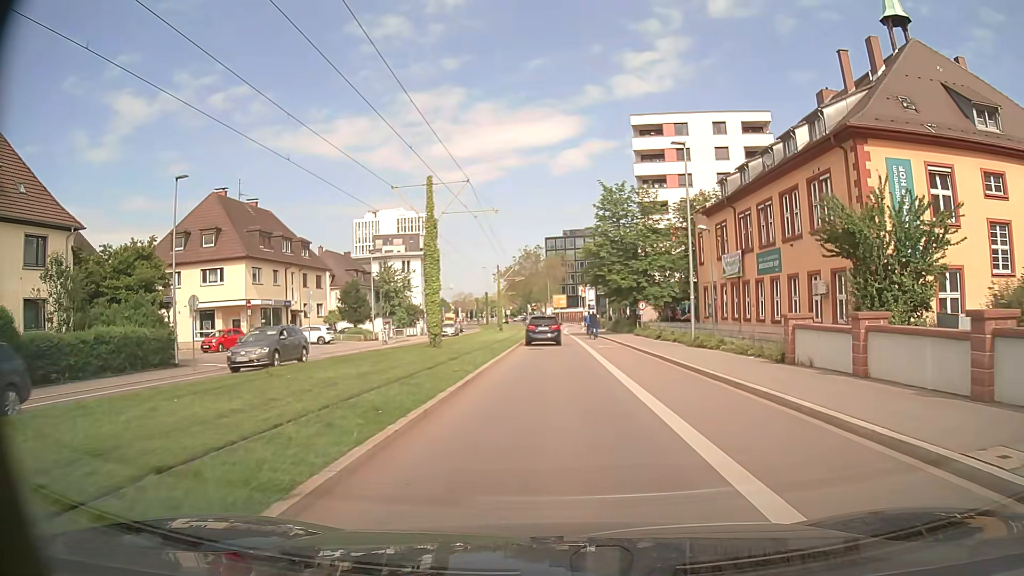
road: secondary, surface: asphalt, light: Day
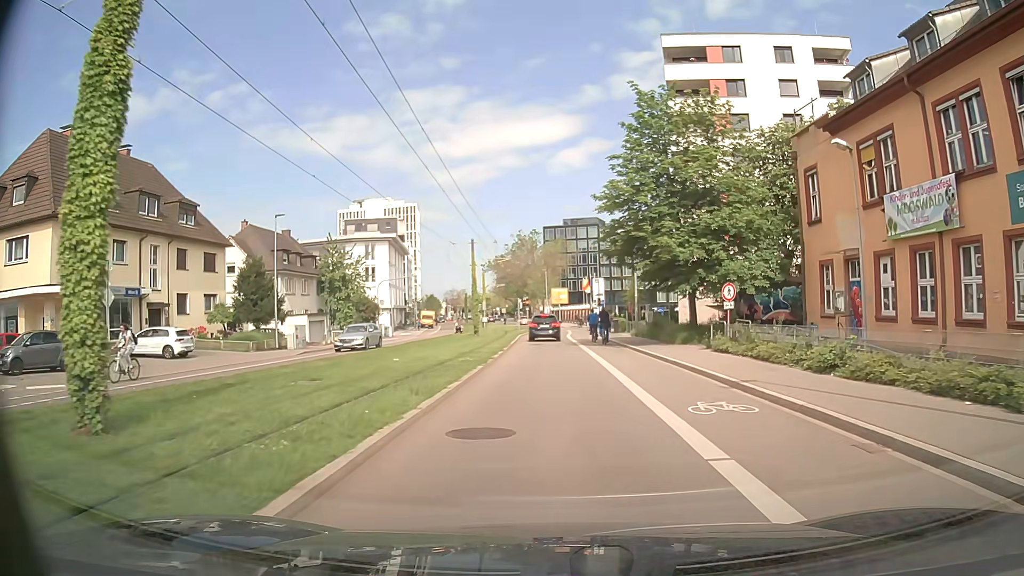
(+0.2, +22.3) m; +1°
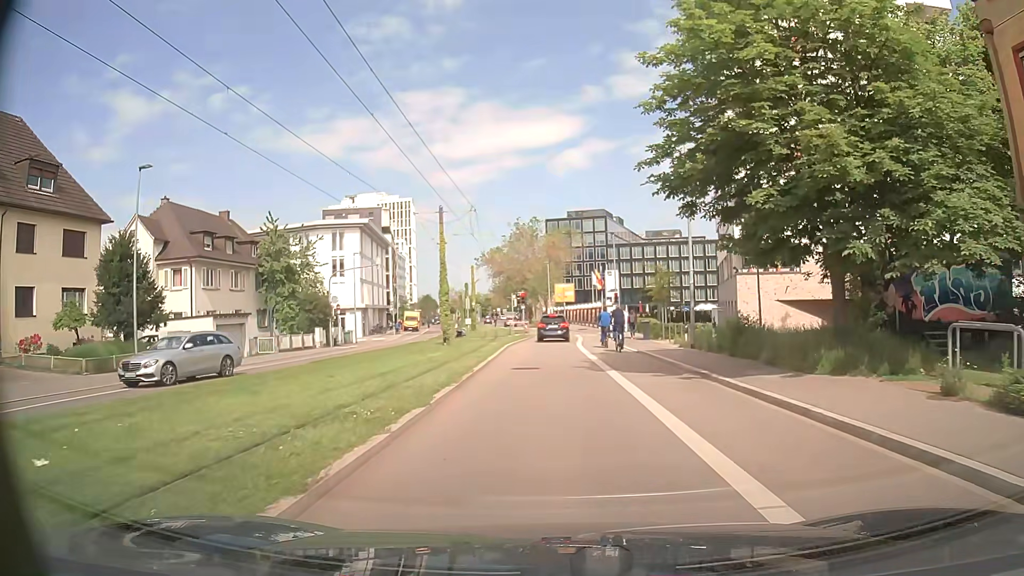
(-0.1, +15.4) m; 0°
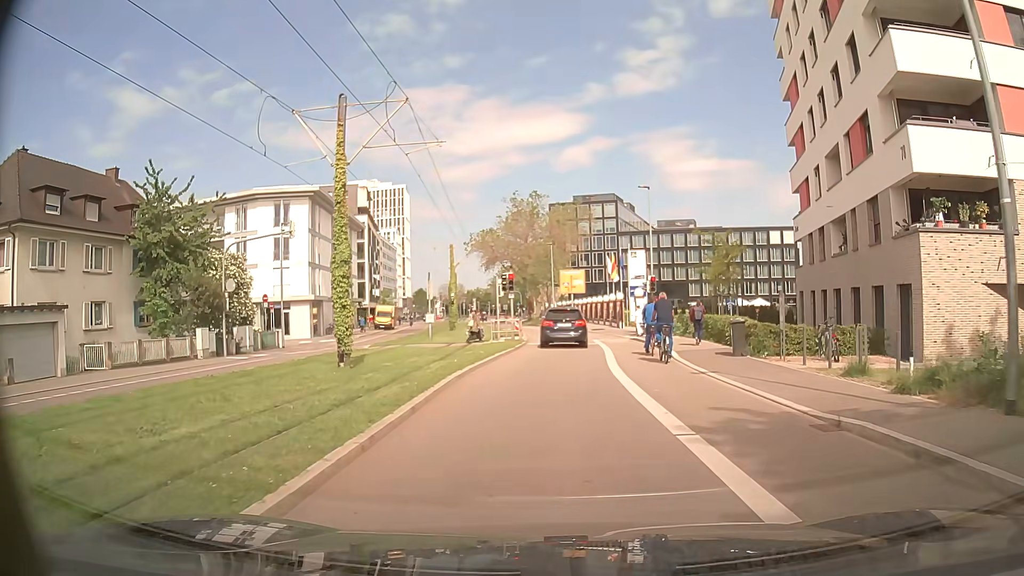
(-0.2, +17.8) m; -1°
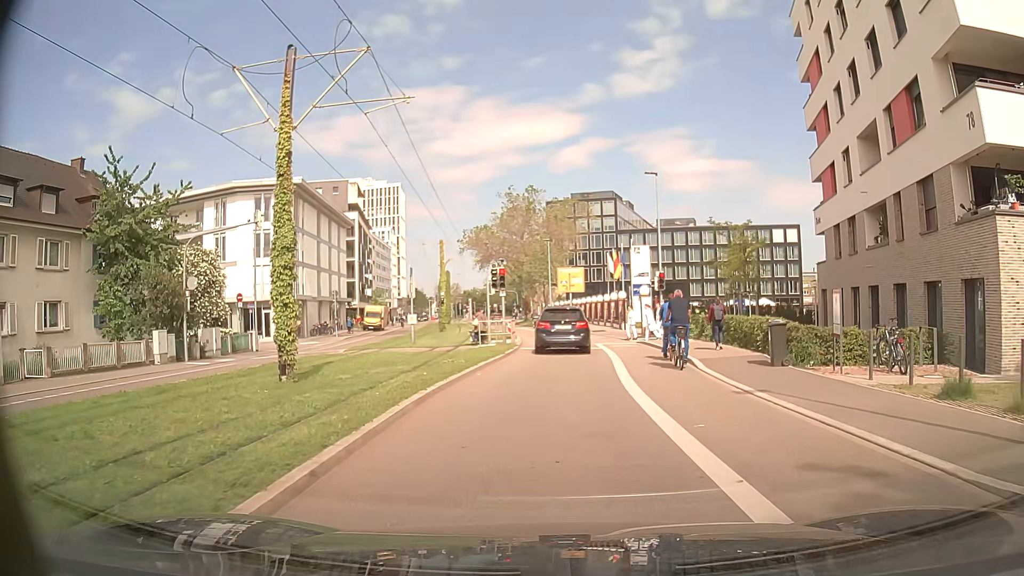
(0.0, +3.7) m; 0°
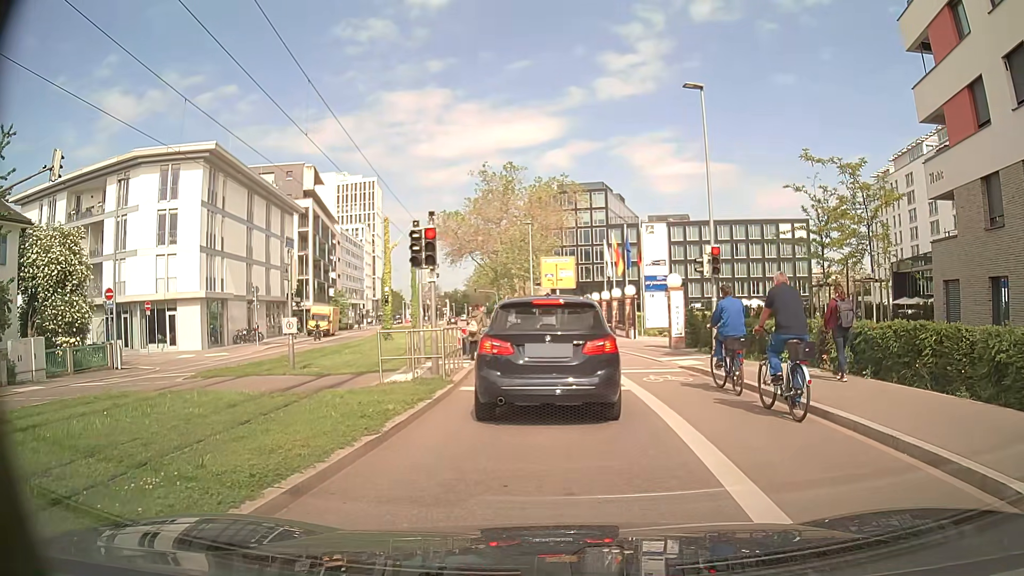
(+0.2, +13.0) m; +2°
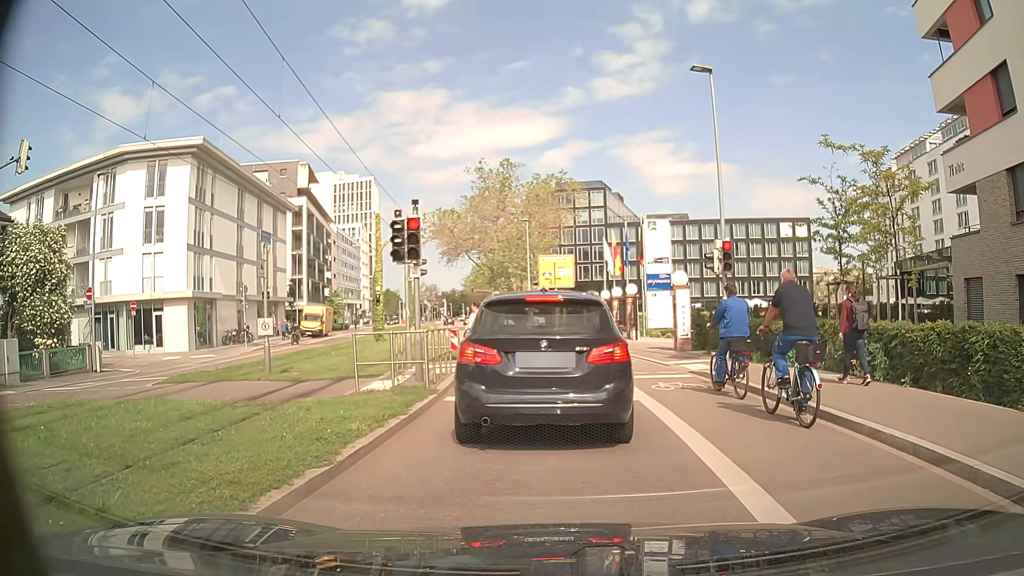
(0.0, +1.4) m; -1°
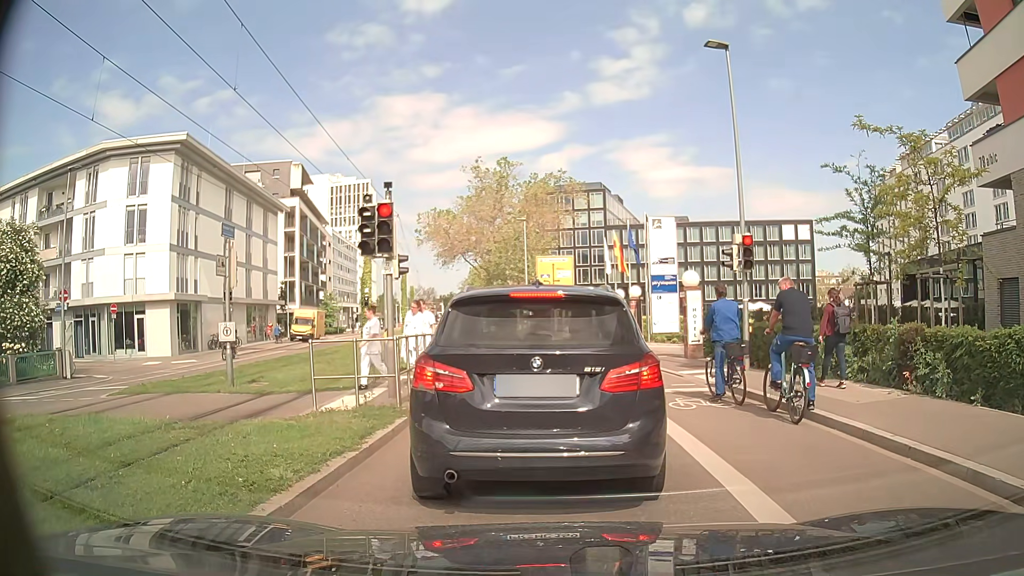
(0.0, +1.9) m; 0°
